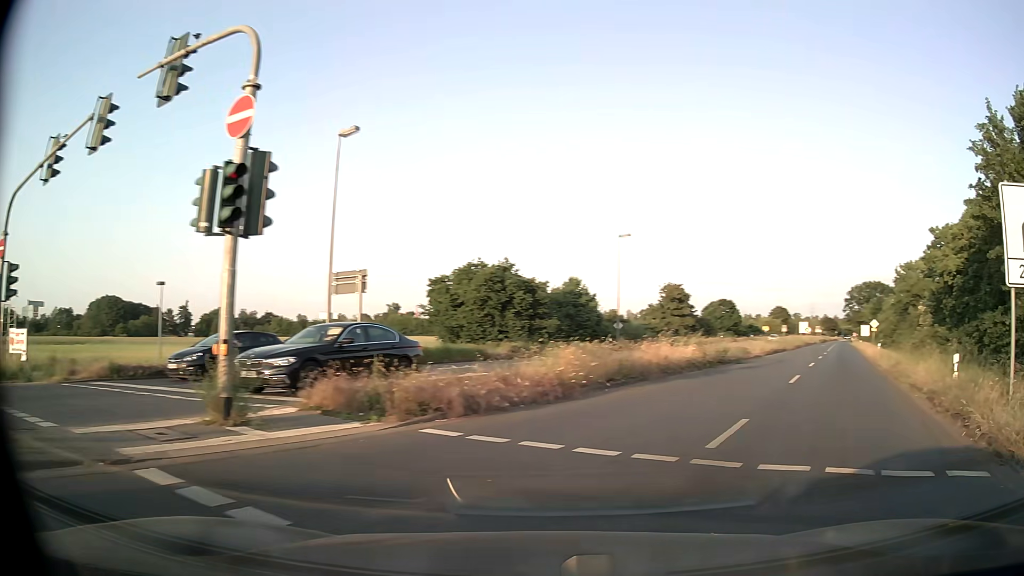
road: primary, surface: asphalt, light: Day
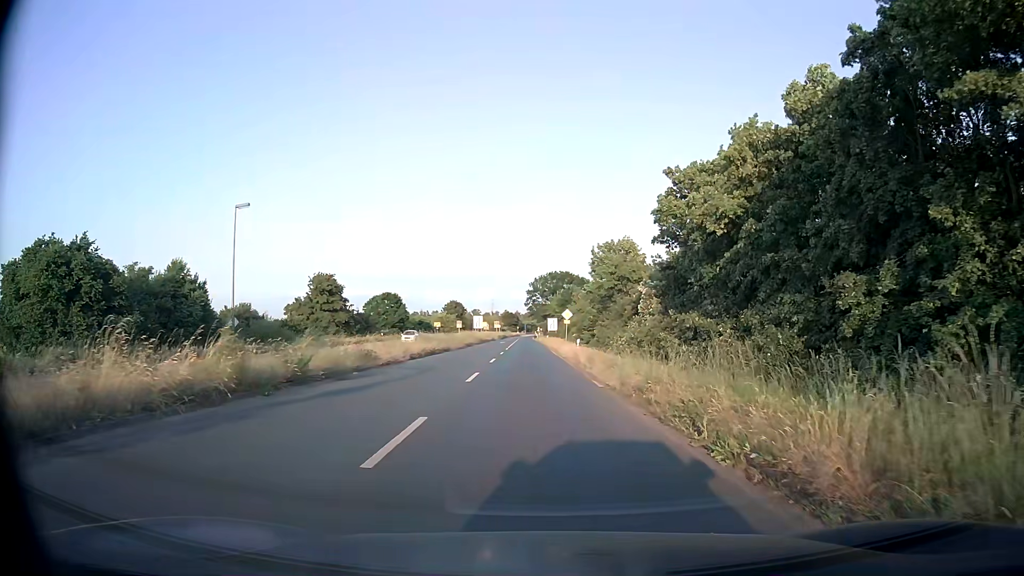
(+5.3, +13.0) m; +28°
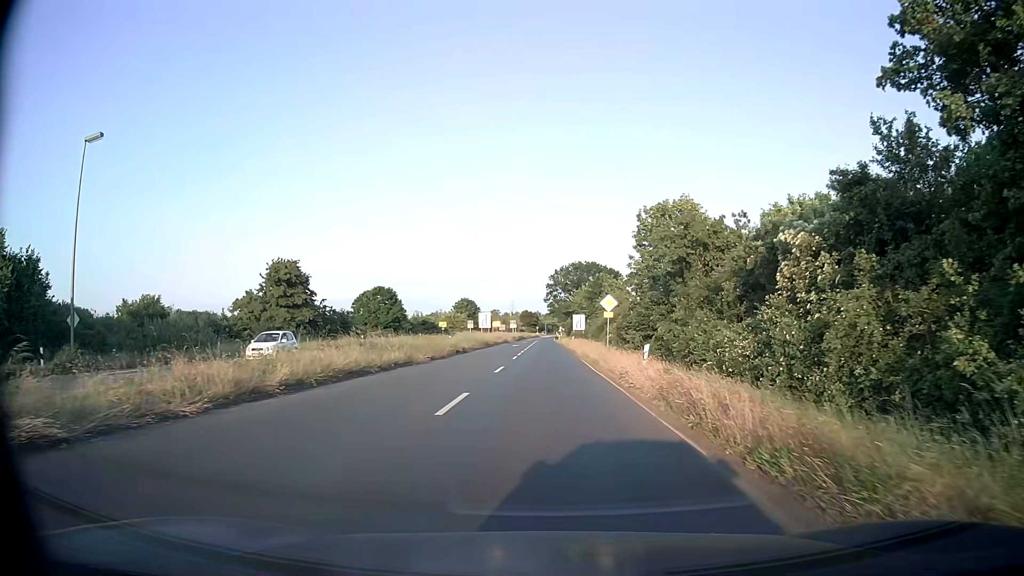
(-0.4, +20.0) m; -2°
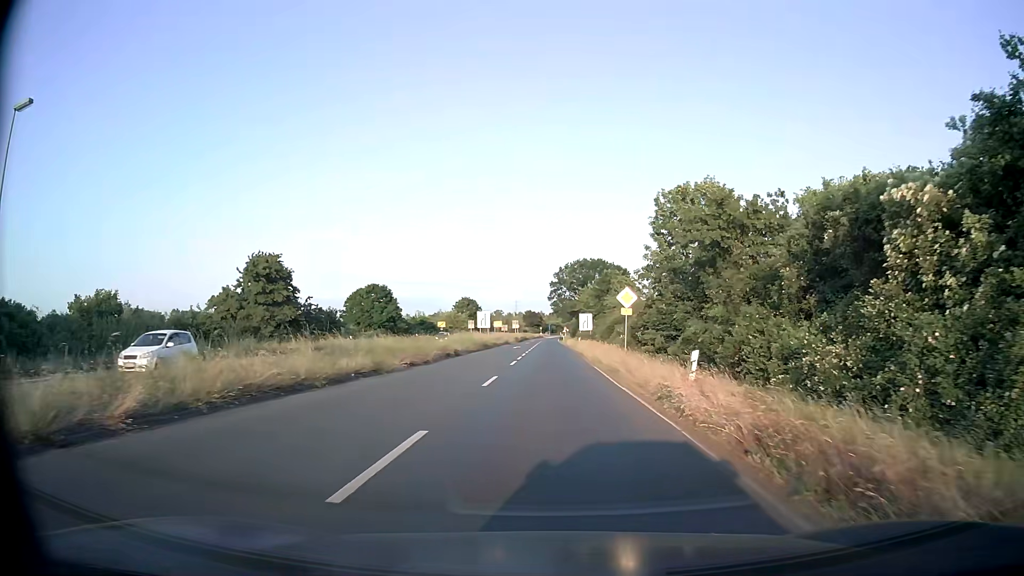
(0.0, +5.9) m; 0°
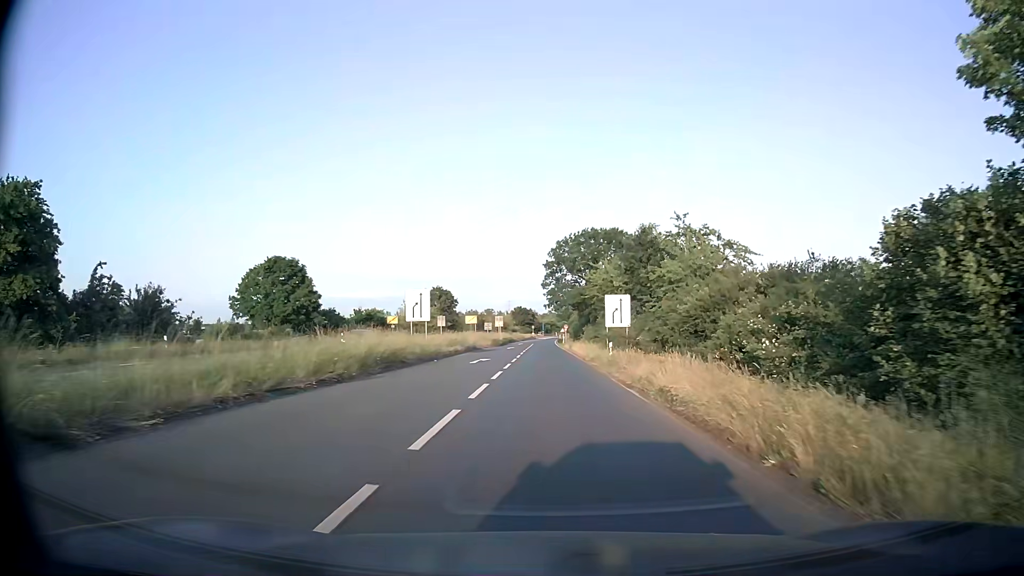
(+0.1, +34.1) m; +1°
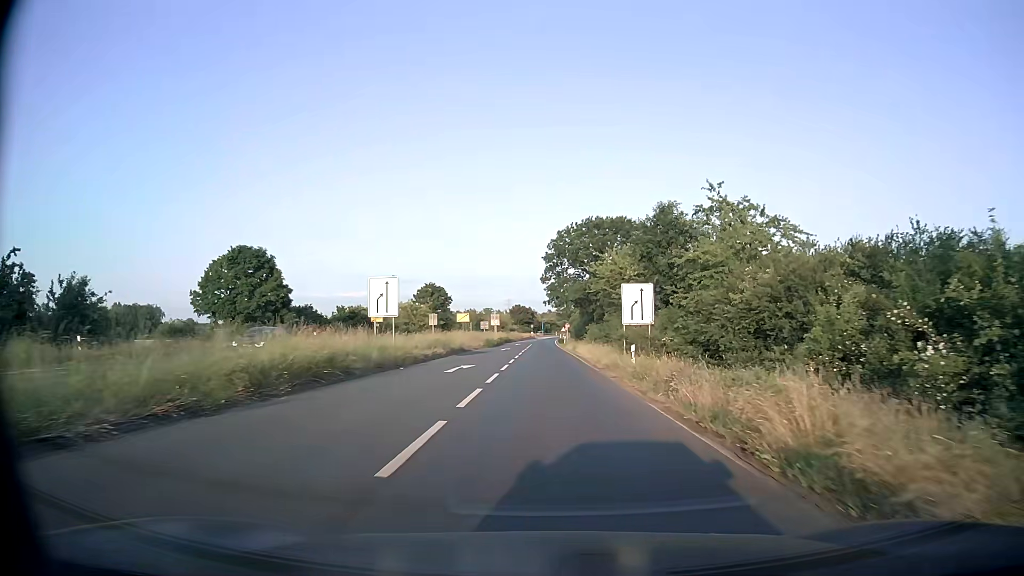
(0.0, +7.7) m; 0°
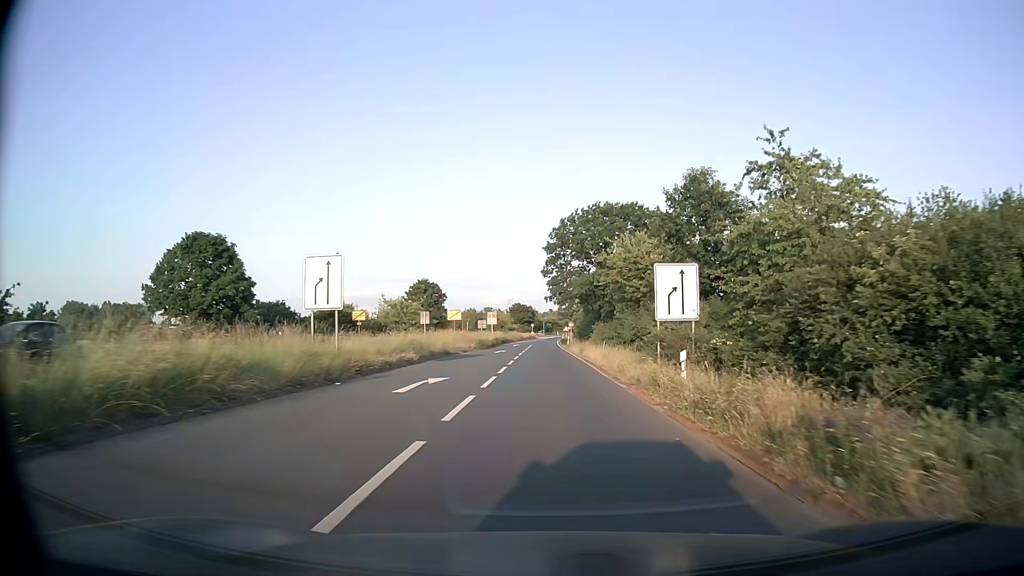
(0.0, +8.0) m; 0°
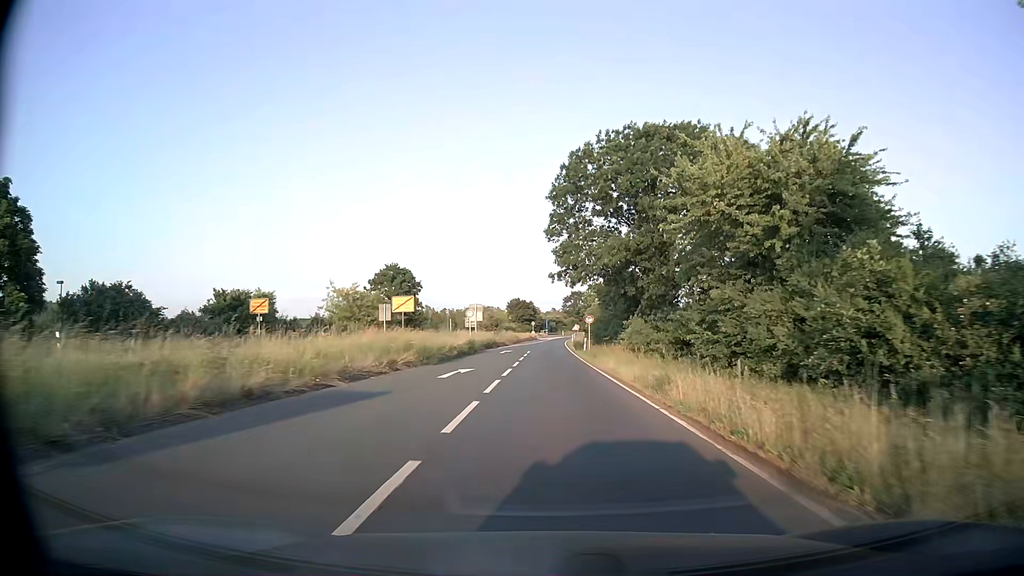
(-0.1, +25.5) m; 0°
(0, +10) (0, +20) (0, +30) (0, +40) (0, +50) (0, +60) (+1, +70) (+1, +80) (+1, +90) (+2, +100) m
